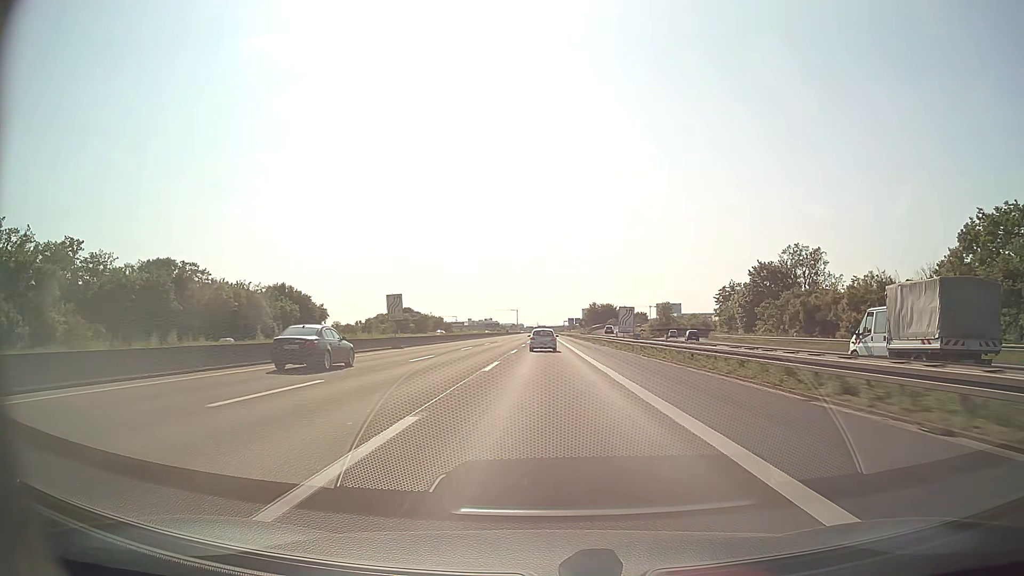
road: motorway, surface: asphalt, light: Day
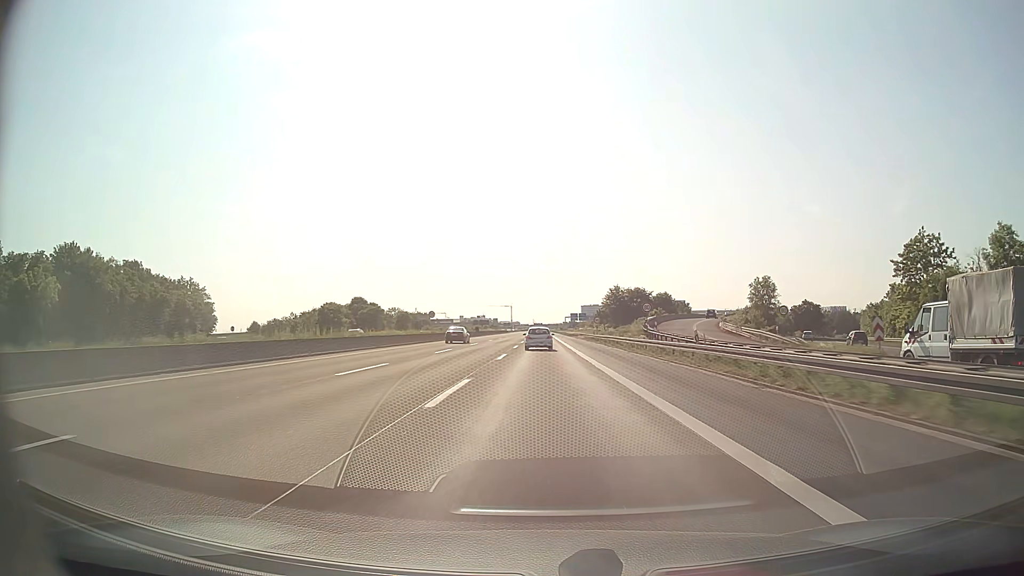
(+0.1, +82.2) m; 0°
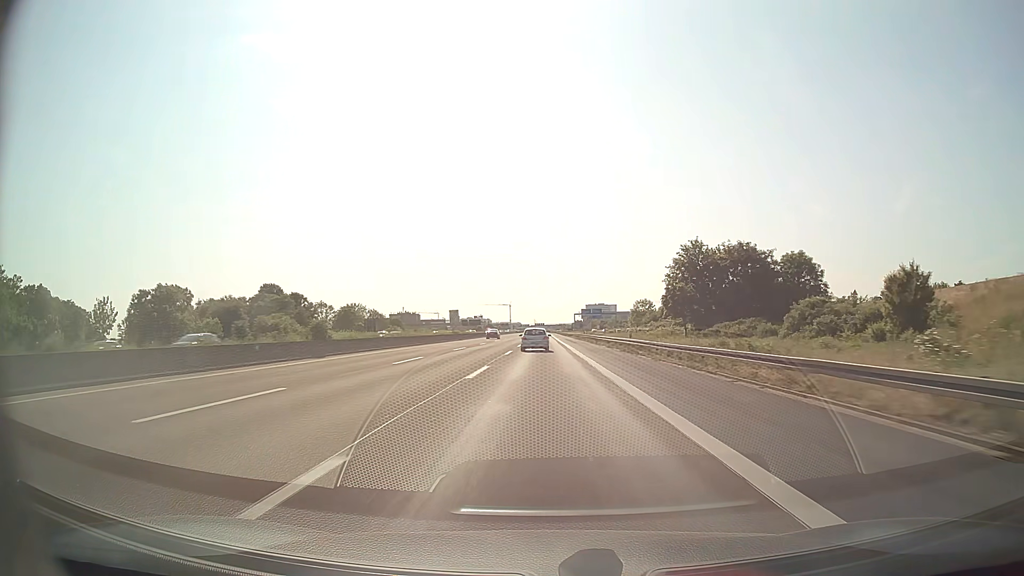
(0.0, +82.3) m; 0°
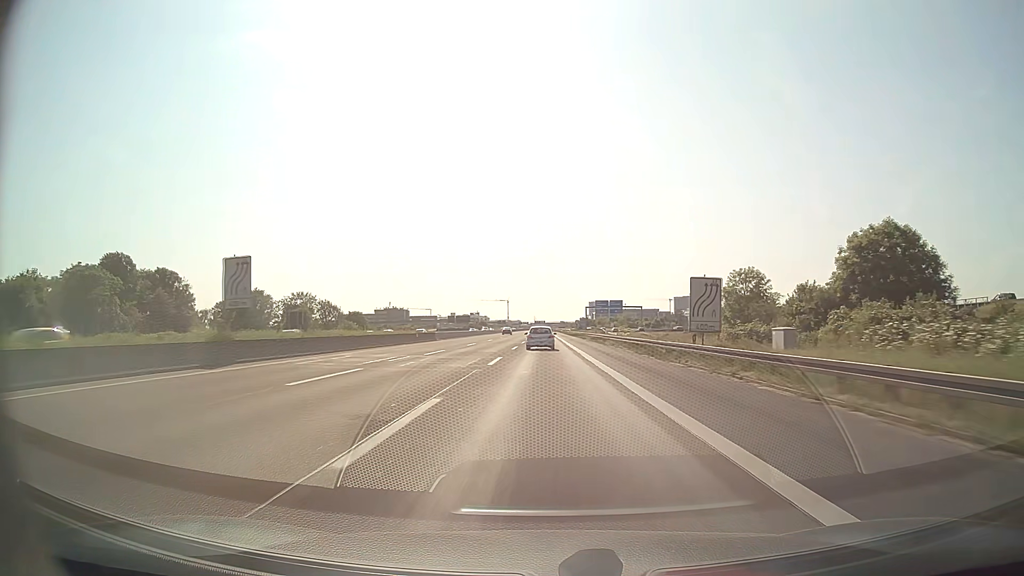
(-0.1, +65.8) m; 0°
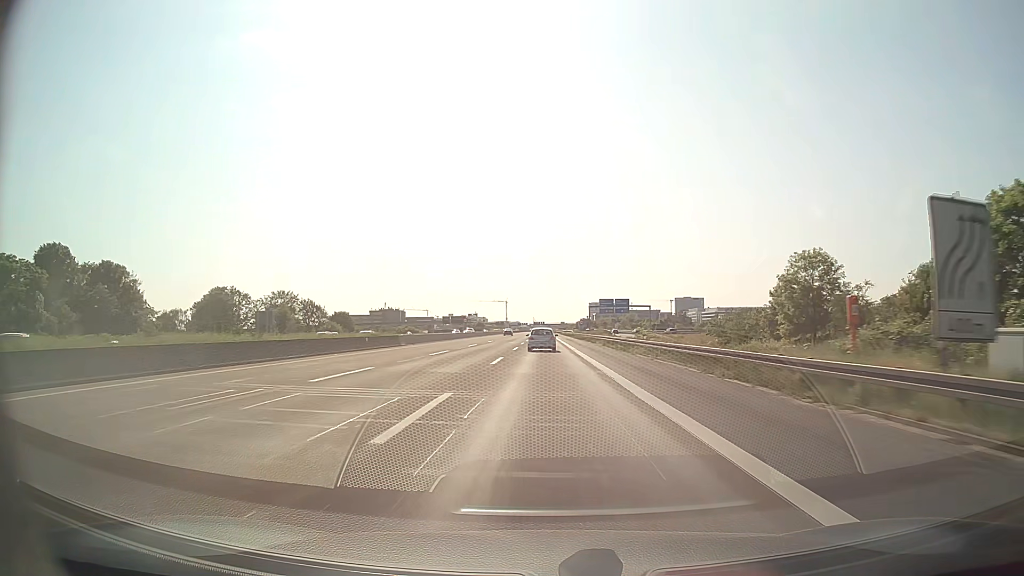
(0.0, +16.5) m; 0°
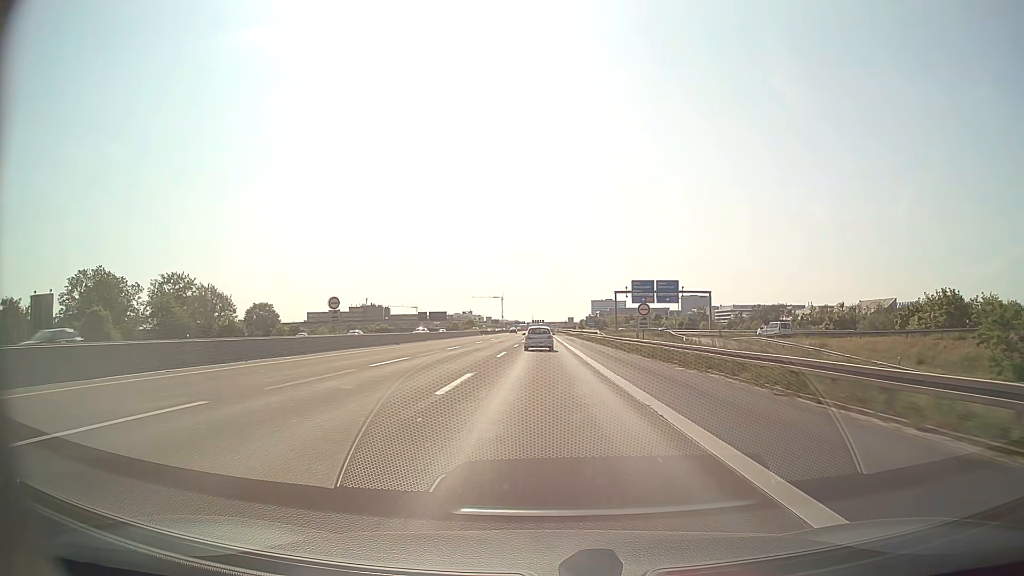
(+0.1, +65.8) m; 0°
(0, +10) (0, +20) (0, +30) (0, +40) (0, +50) (0, +60) (0, +70) (0, +80) (0, +90) (0, +100) m
